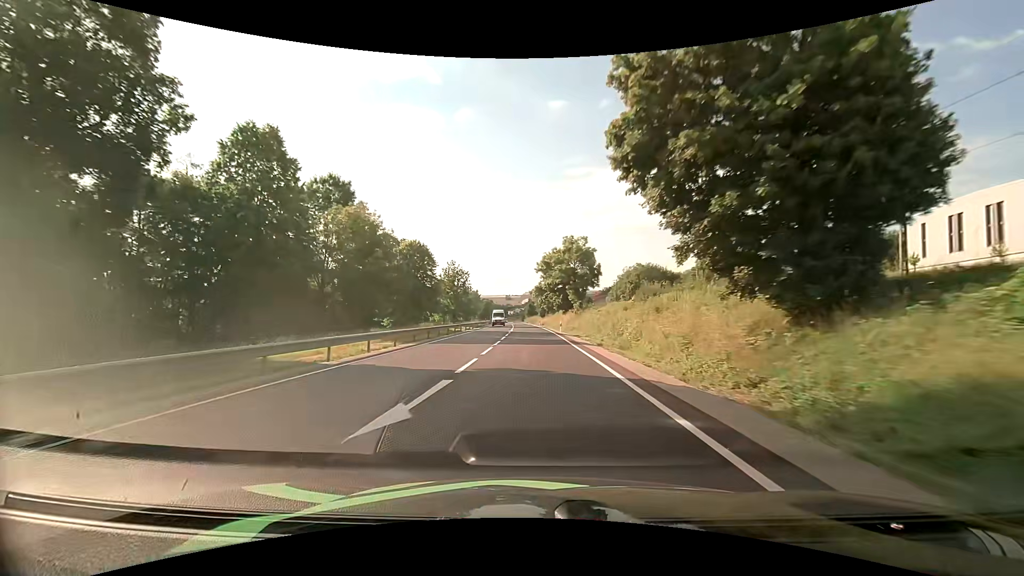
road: primary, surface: asphalt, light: Day
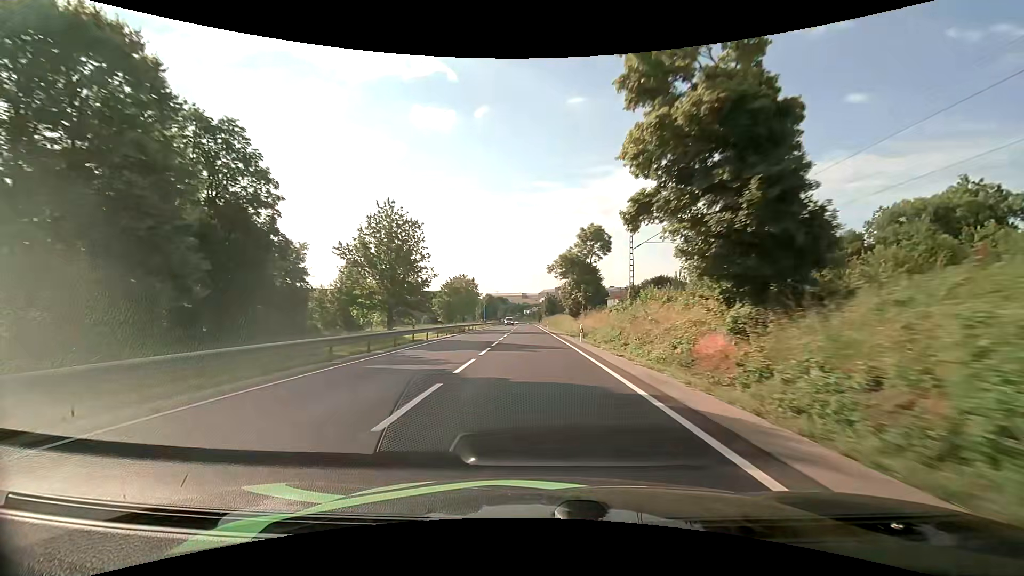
(-1.1, +60.7) m; -2°
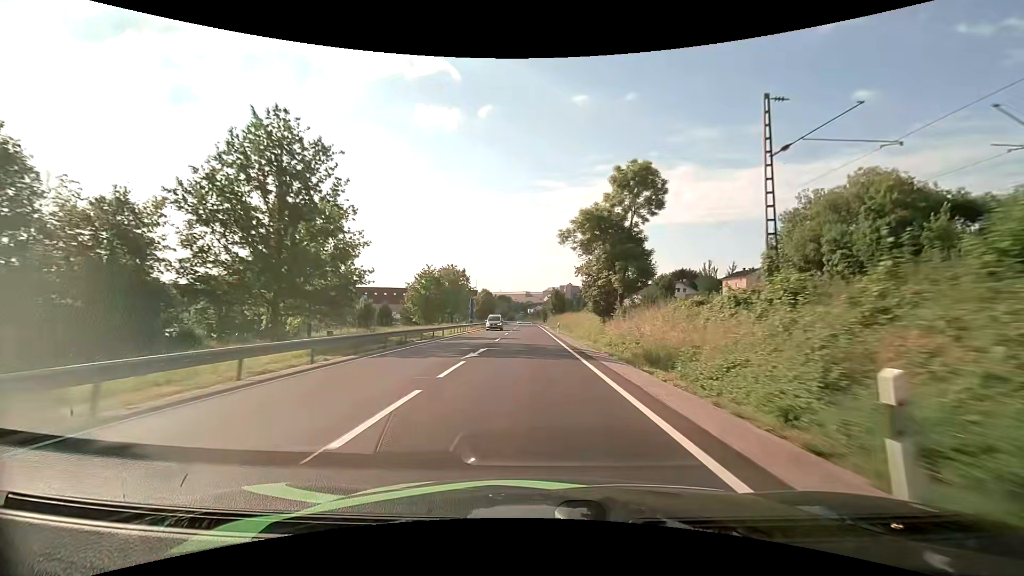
(-0.2, +25.0) m; -1°
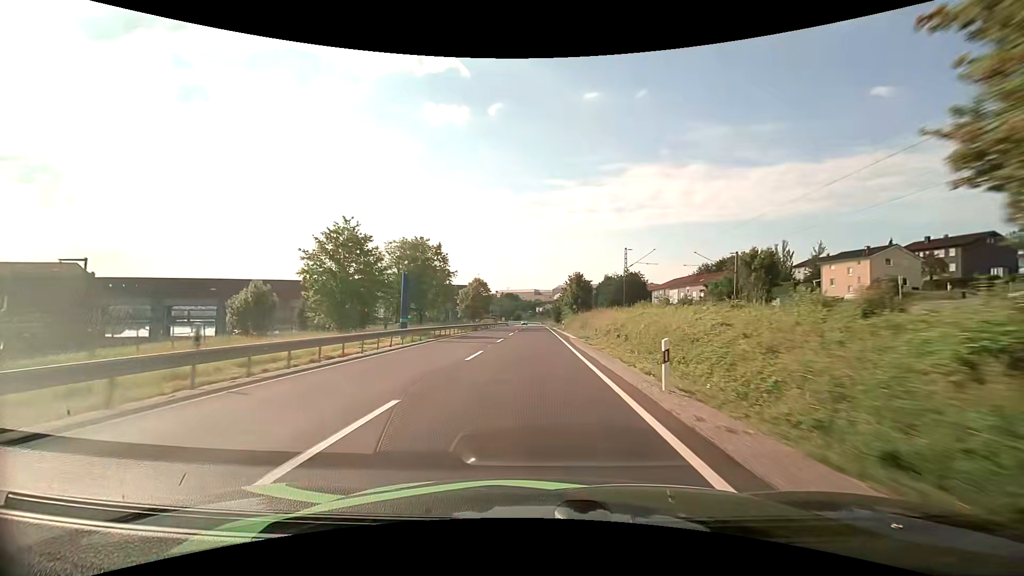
(-0.4, +37.9) m; -2°
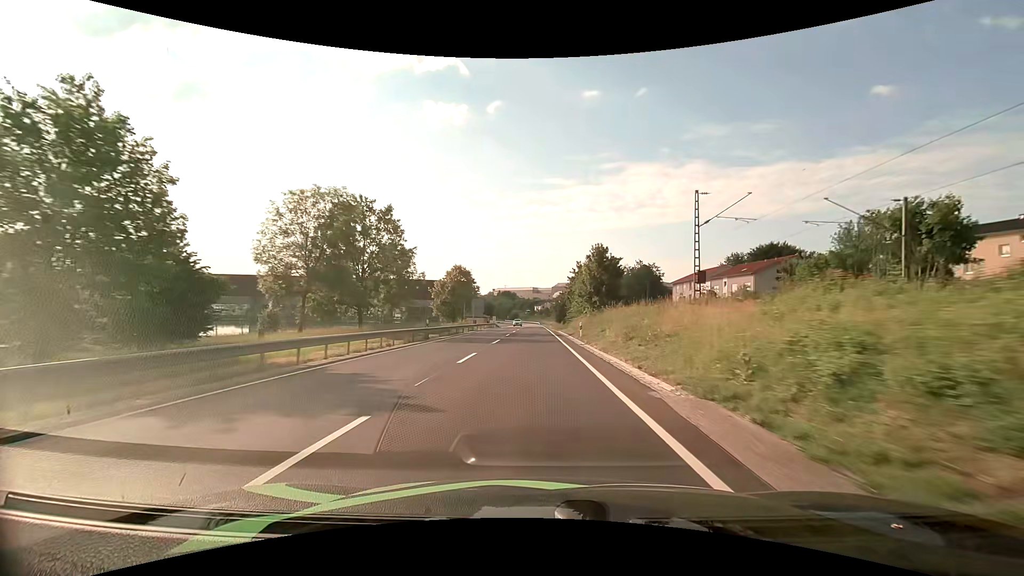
(+0.3, +25.6) m; +1°
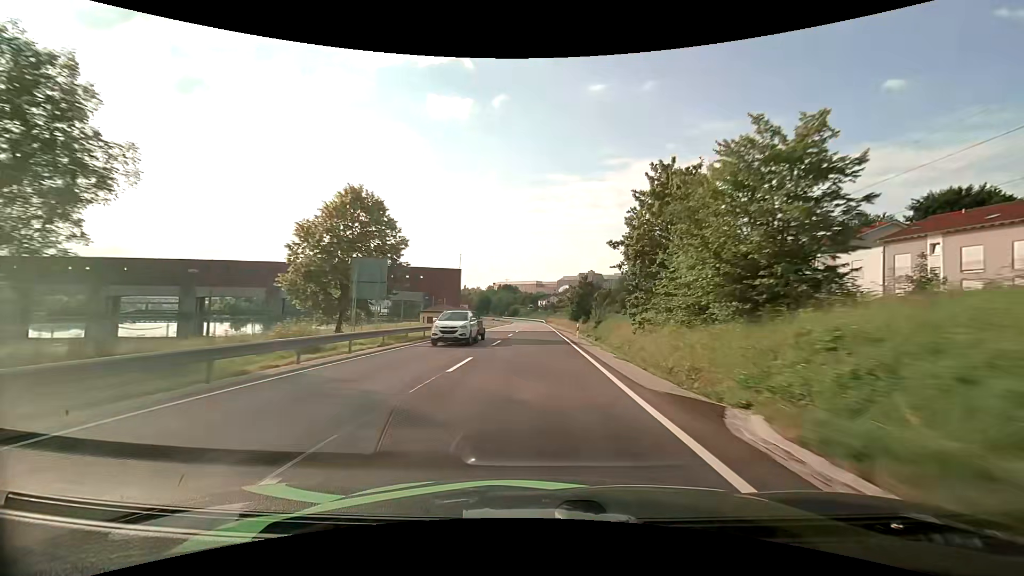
(-0.4, +50.5) m; -1°
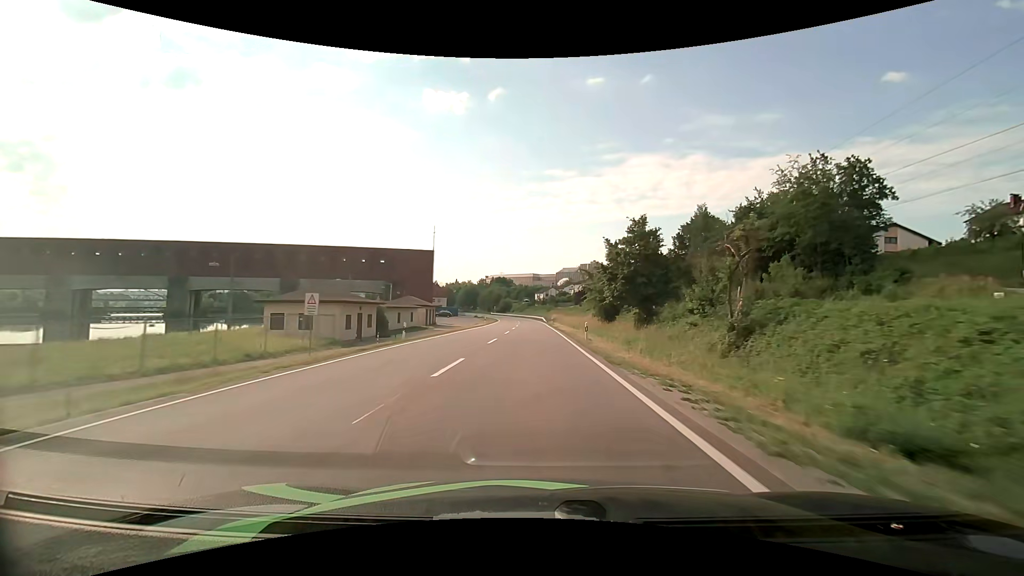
(+0.2, +49.6) m; 0°
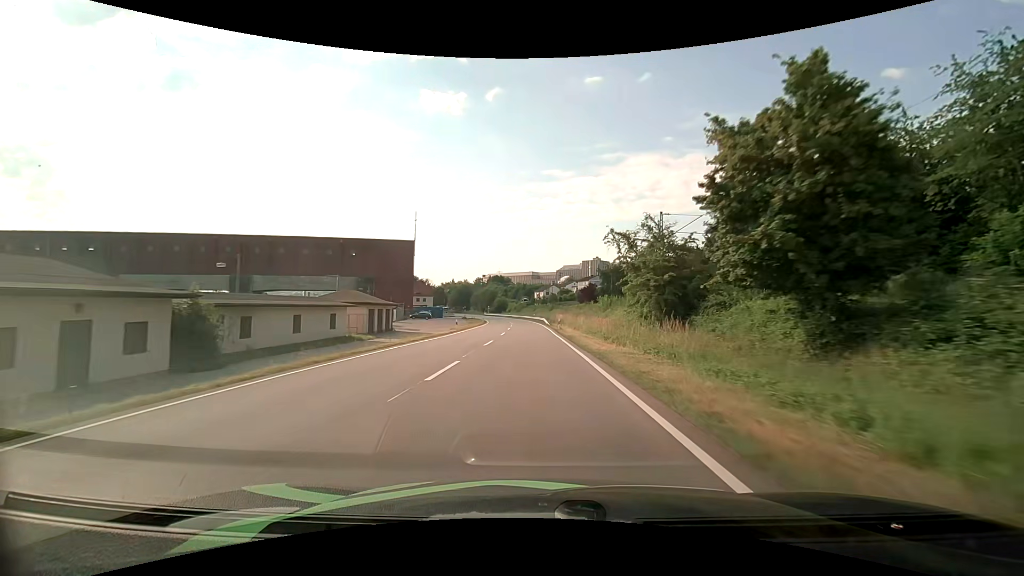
(0.0, +24.4) m; 0°
(0, +10) (0, +20) (0, +30) (0, +40) (-1, +50) (-1, +60) (-2, +70) (-2, +80) (-3, +90) (-5, +100) m
